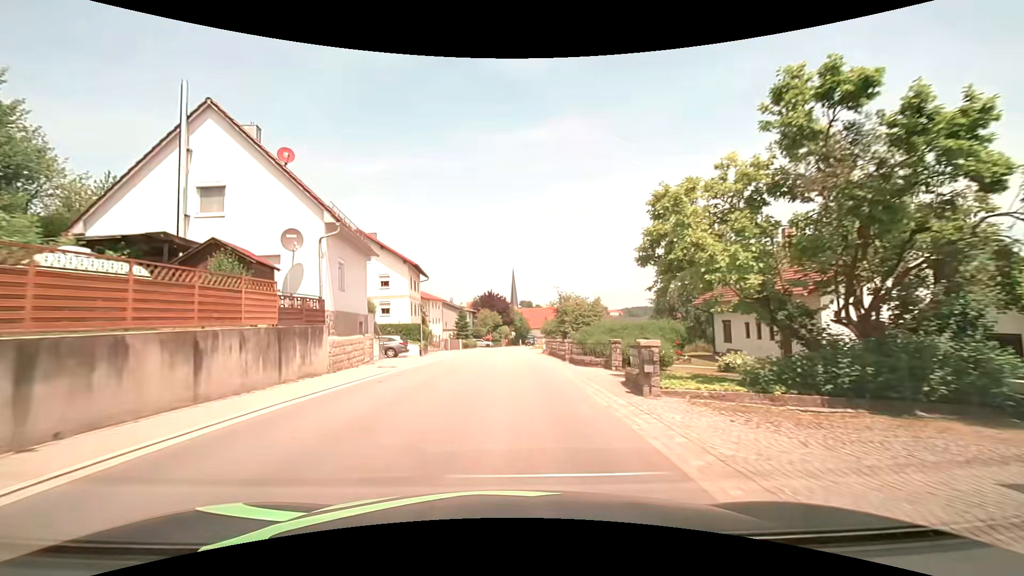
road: tertiary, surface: asphalt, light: Day
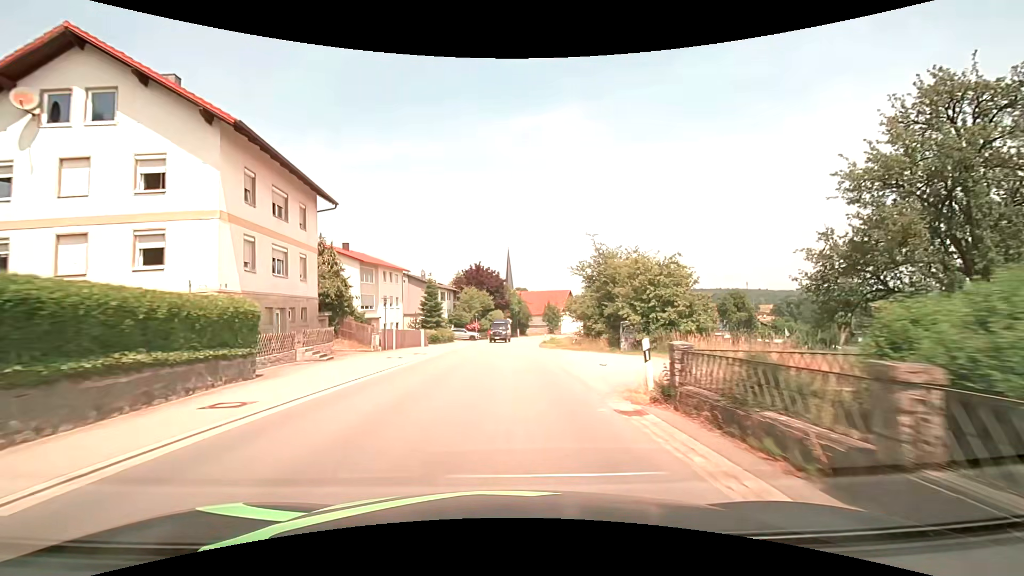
(+0.2, +31.3) m; +1°
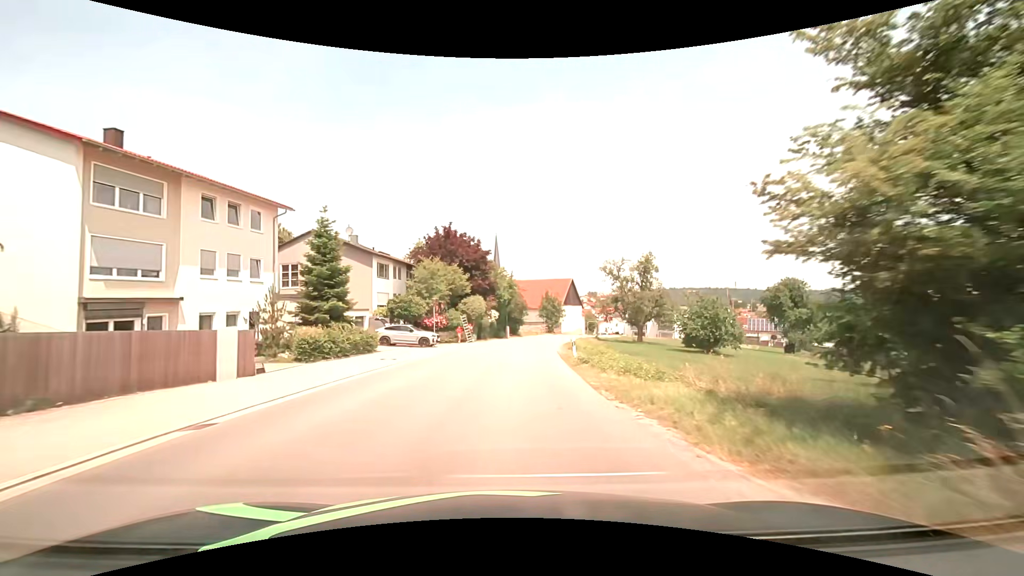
(+0.4, +31.1) m; +1°
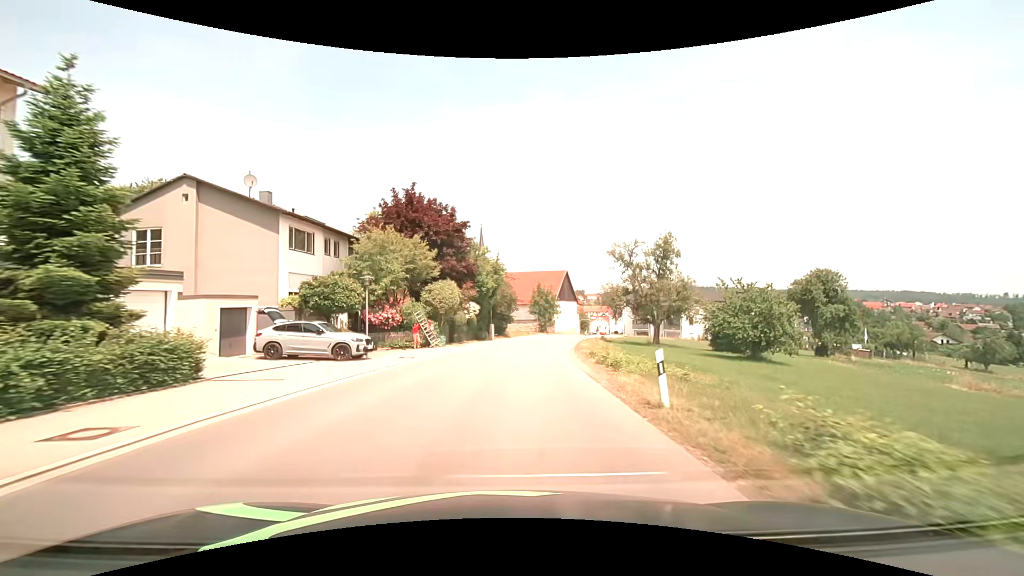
(+0.2, +15.4) m; +2°
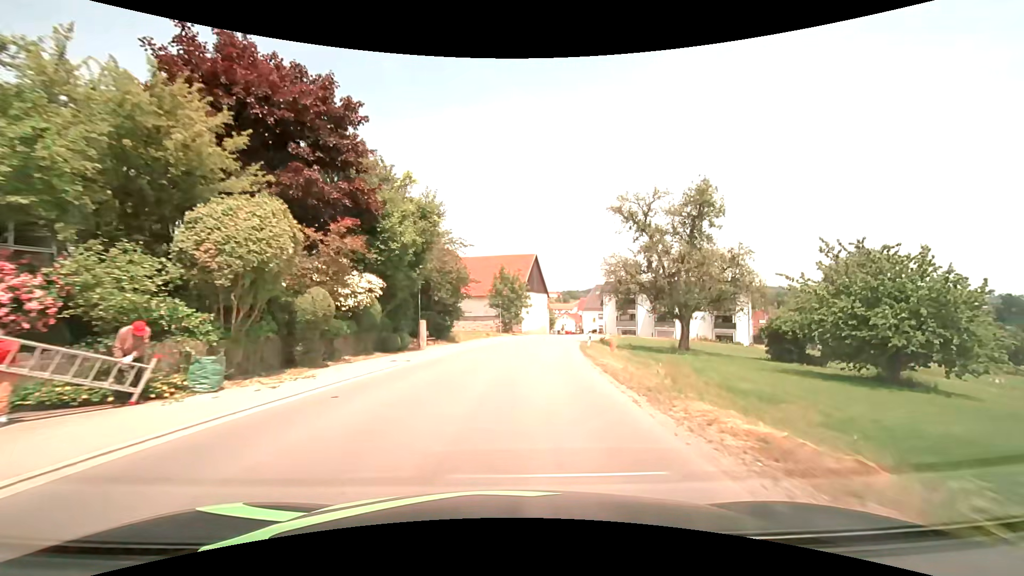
(+0.8, +23.1) m; +5°
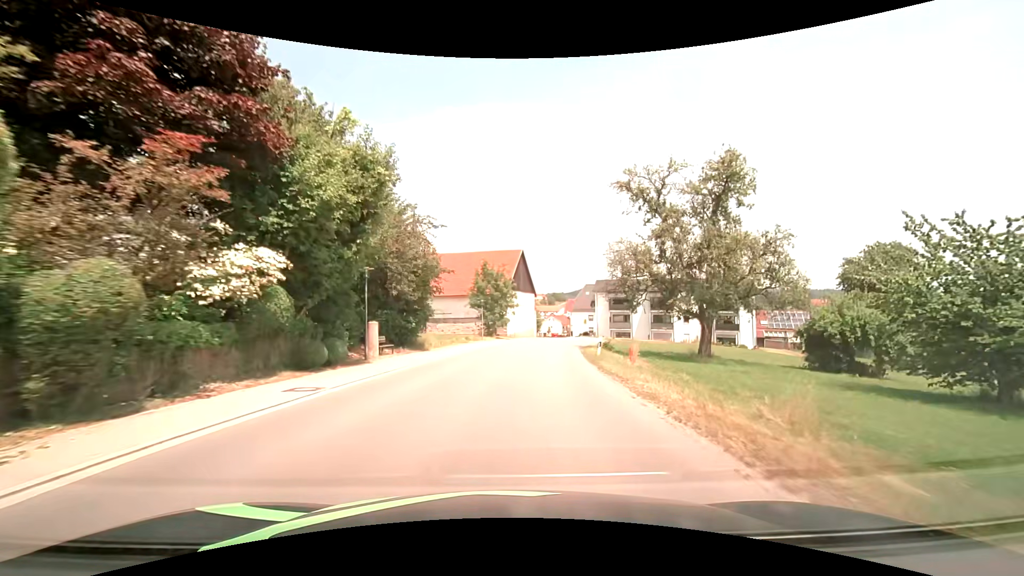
(+0.1, +7.7) m; +2°
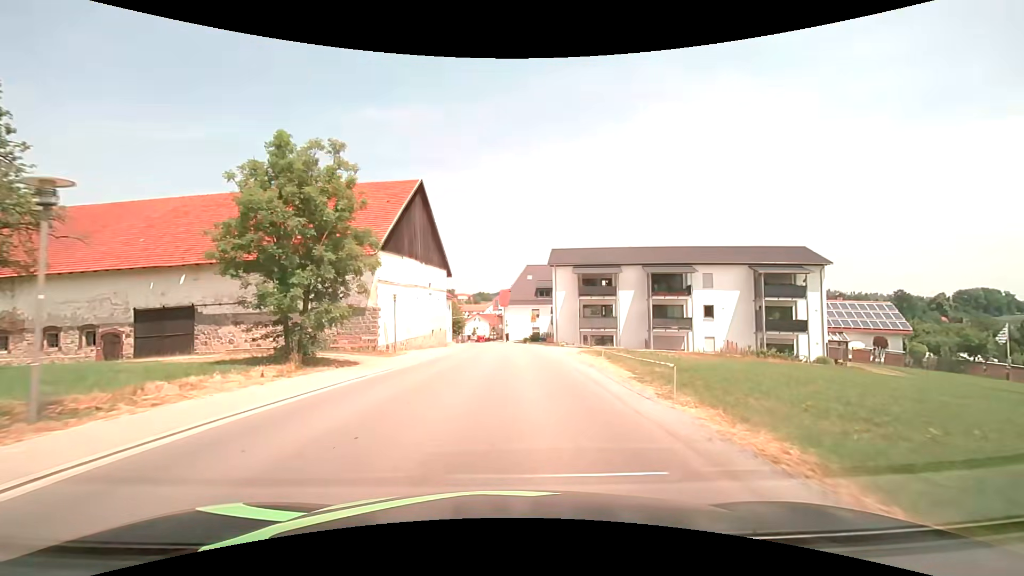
(+3.2, +37.9) m; +9°
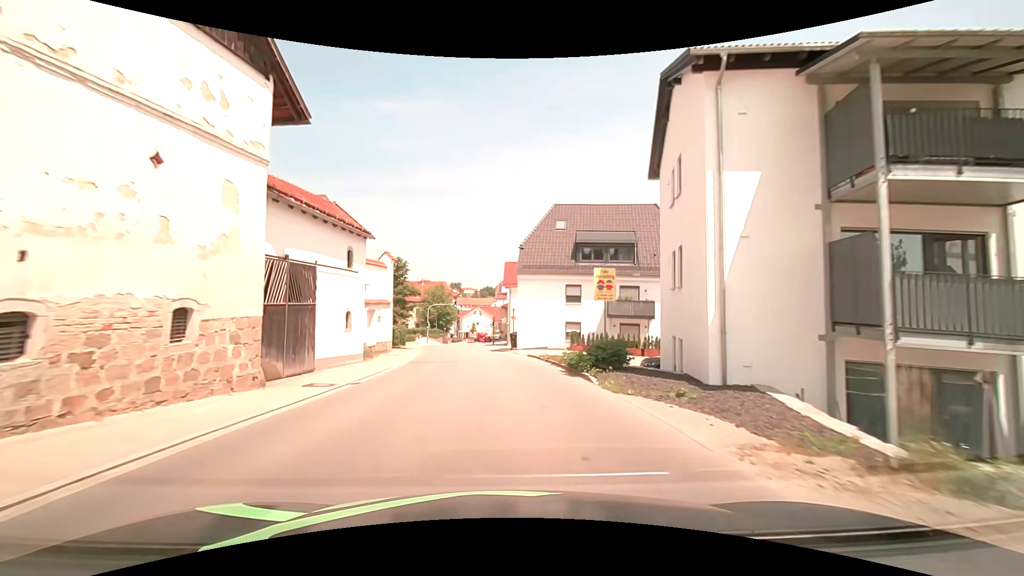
(+0.1, +38.3) m; -1°
(0, +10) (-1, +20) (-2, +30) (-3, +40) (-4, +50) (-5, +60) (-6, +70) (-6, +80) (-6, +90) (-6, +100) m
